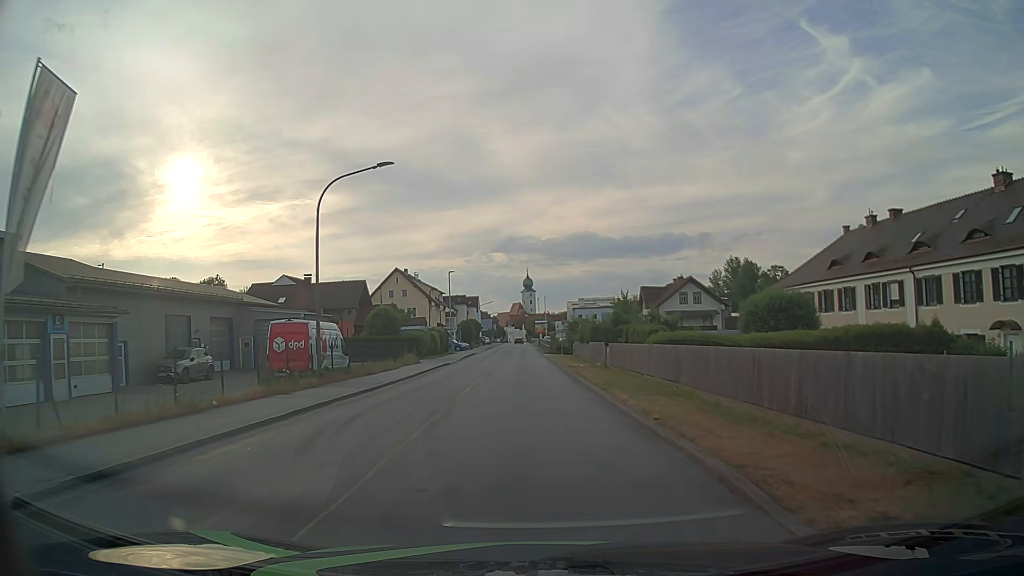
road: unclassified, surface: asphalt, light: Day
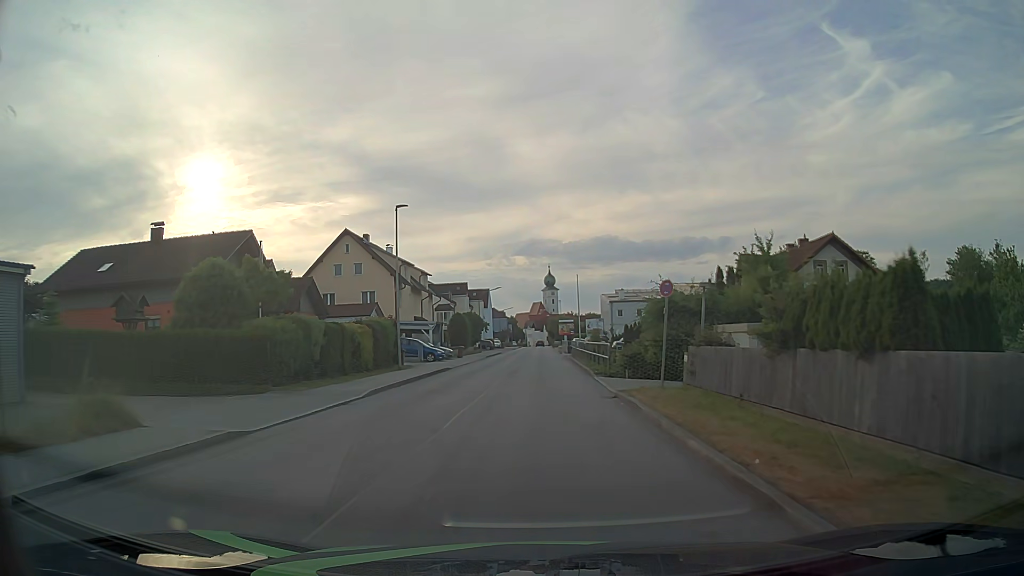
(-0.5, +33.9) m; -2°
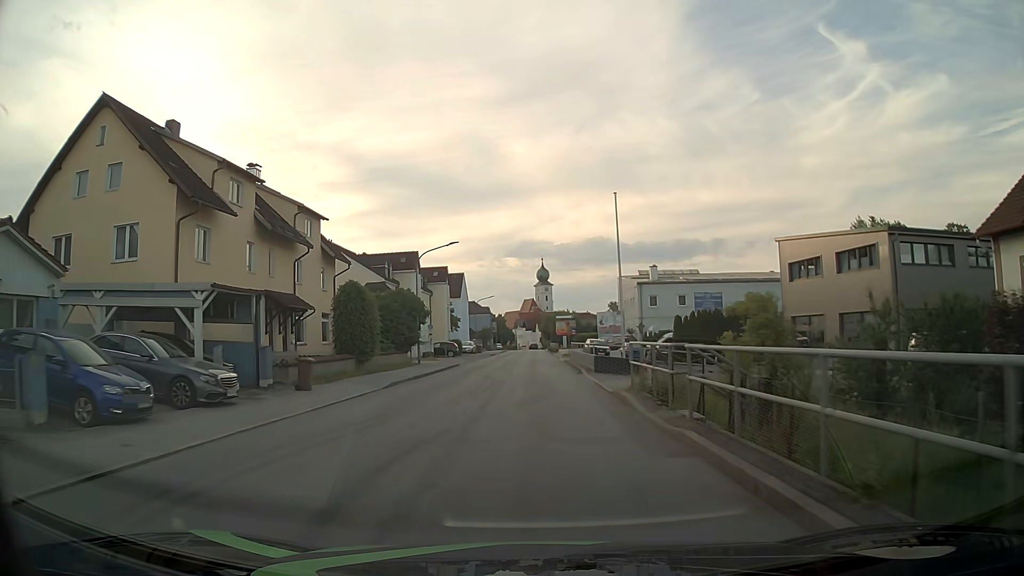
(+0.4, +35.9) m; +1°
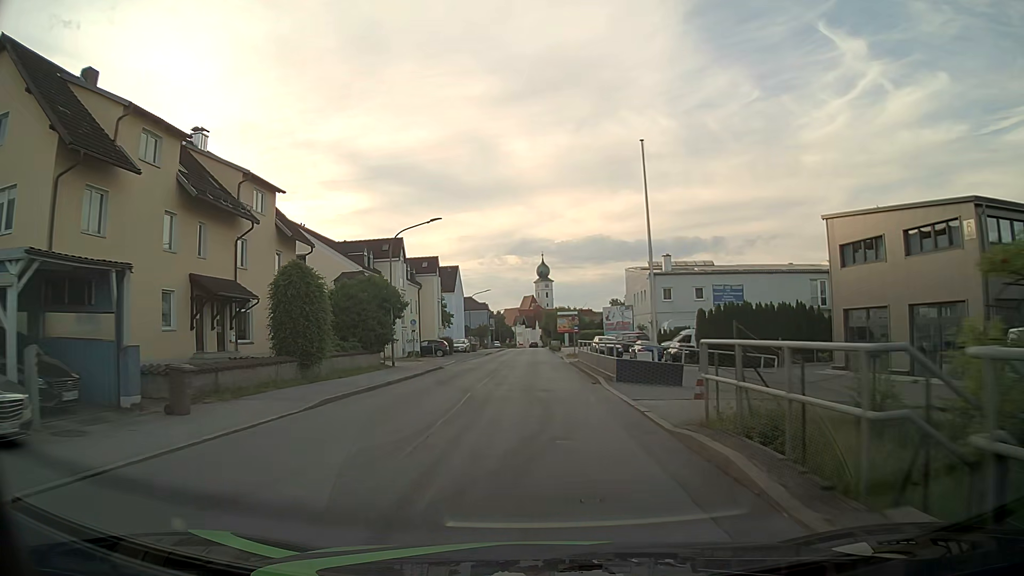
(0.0, +7.3) m; 0°
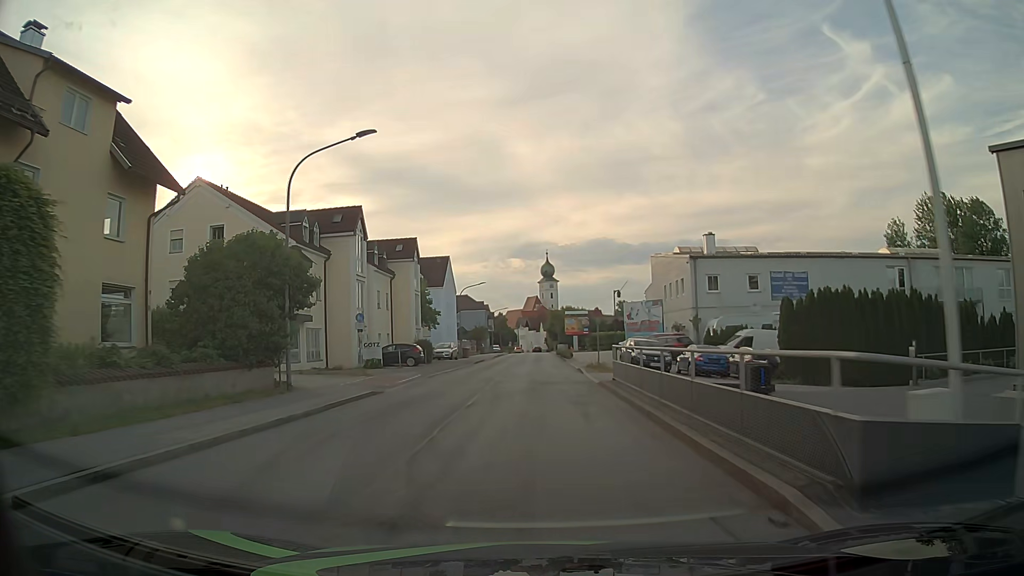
(0.0, +14.8) m; 0°
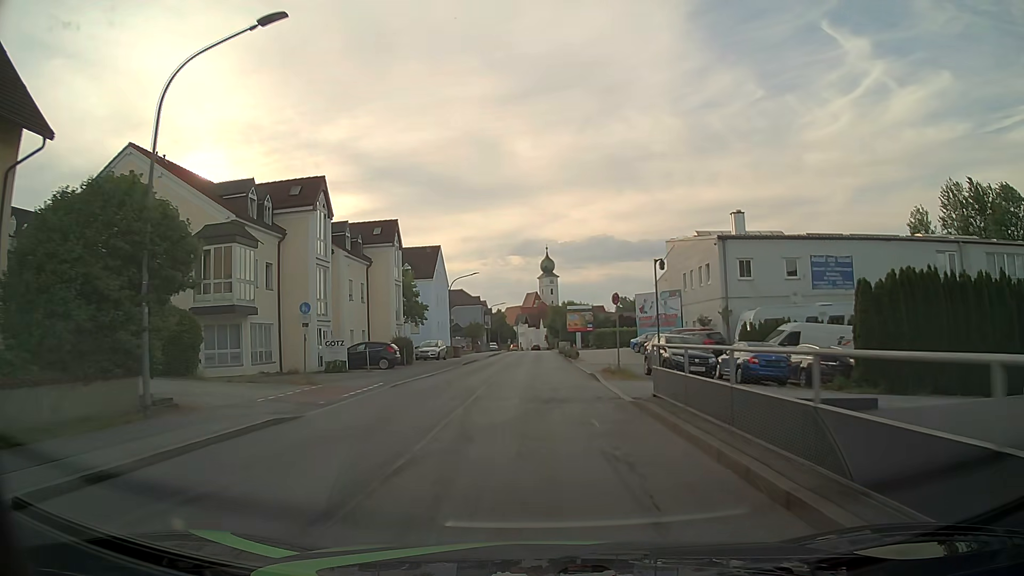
(0.0, +7.5) m; 0°
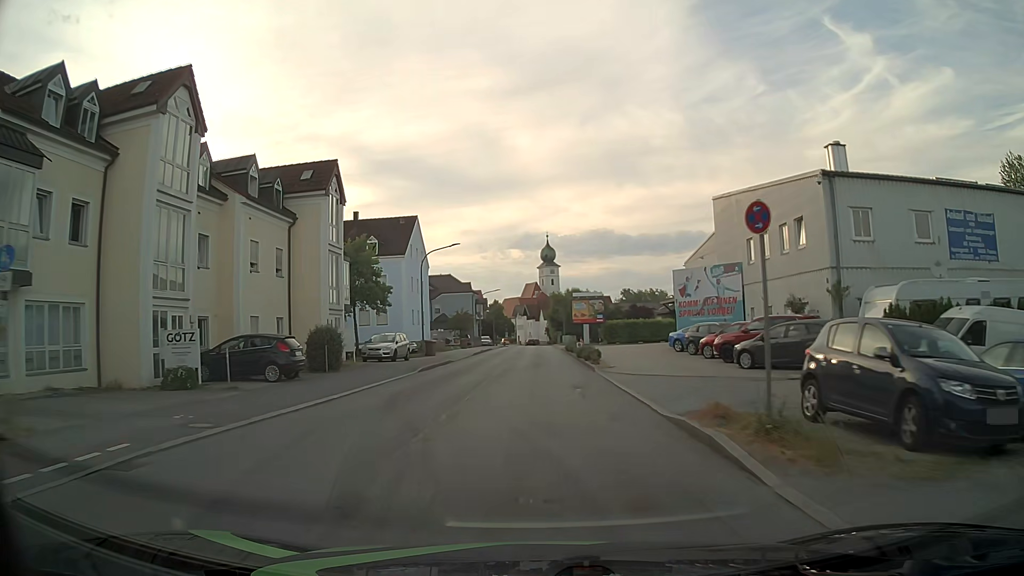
(0.0, +15.1) m; 0°
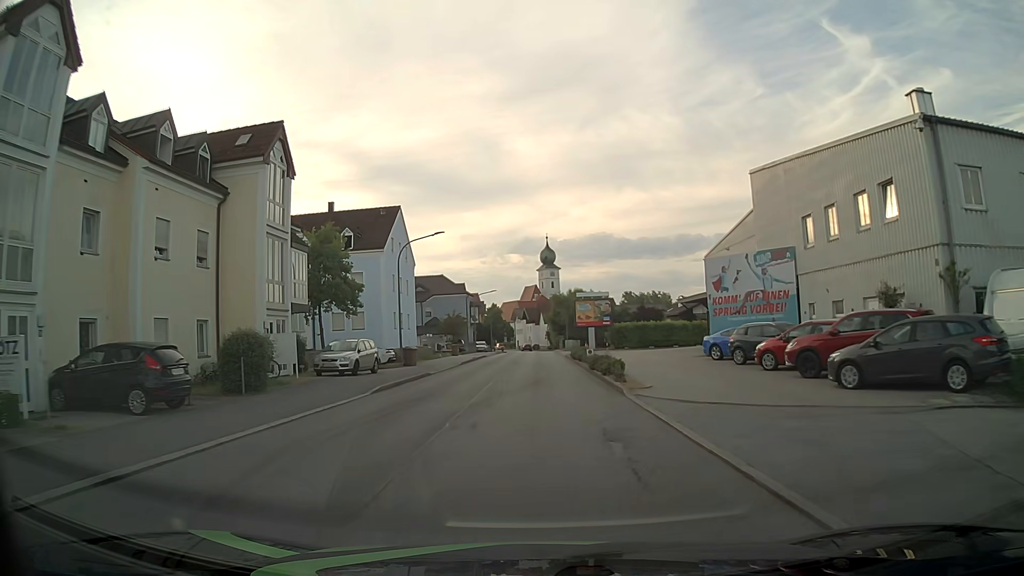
(0.0, +7.5) m; 0°
(0, +10) (0, +20) (0, +30) (0, +40) (+1, +50) (+1, +60) (+1, +70) (+1, +80) (+1, +90) (0, +100) m
